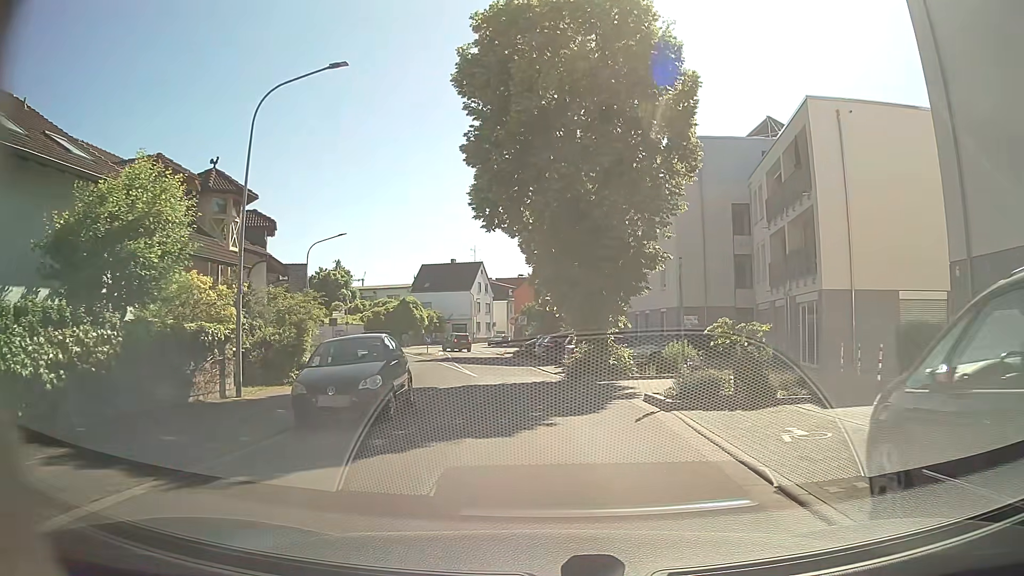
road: residential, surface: asphalt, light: Day
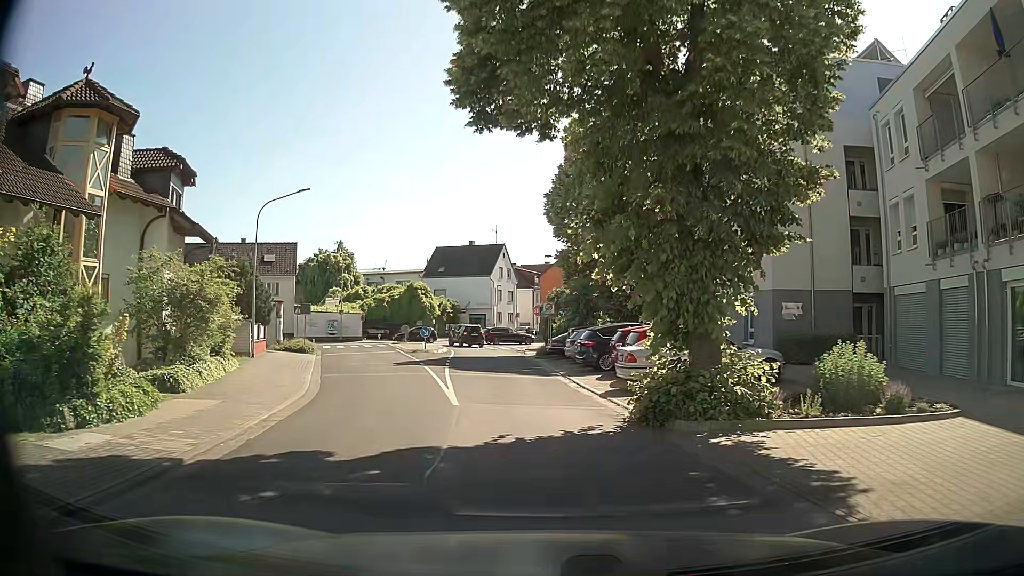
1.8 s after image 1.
(-0.4, +11.7) m; -4°
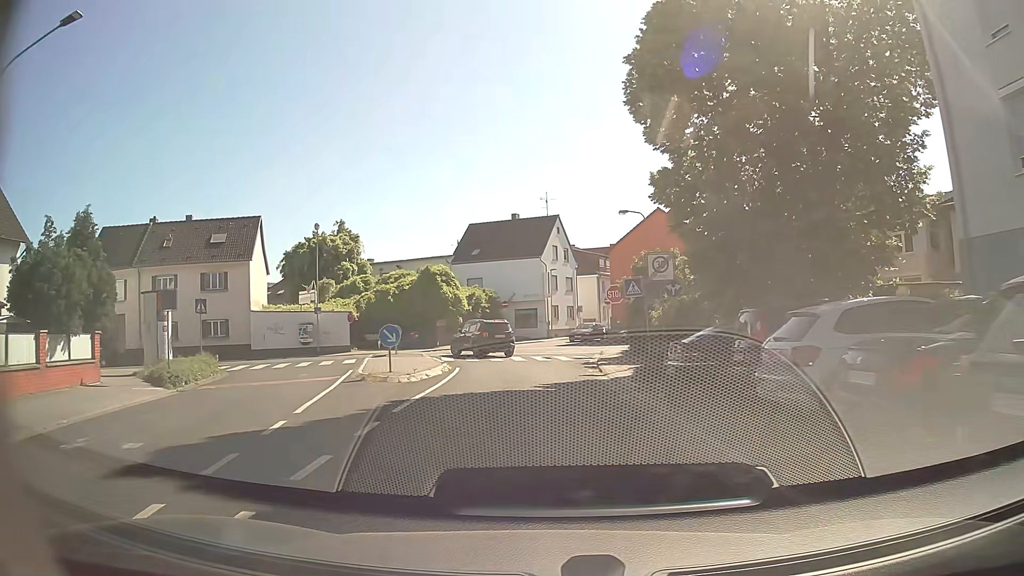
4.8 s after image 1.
(-1.0, +20.9) m; -5°
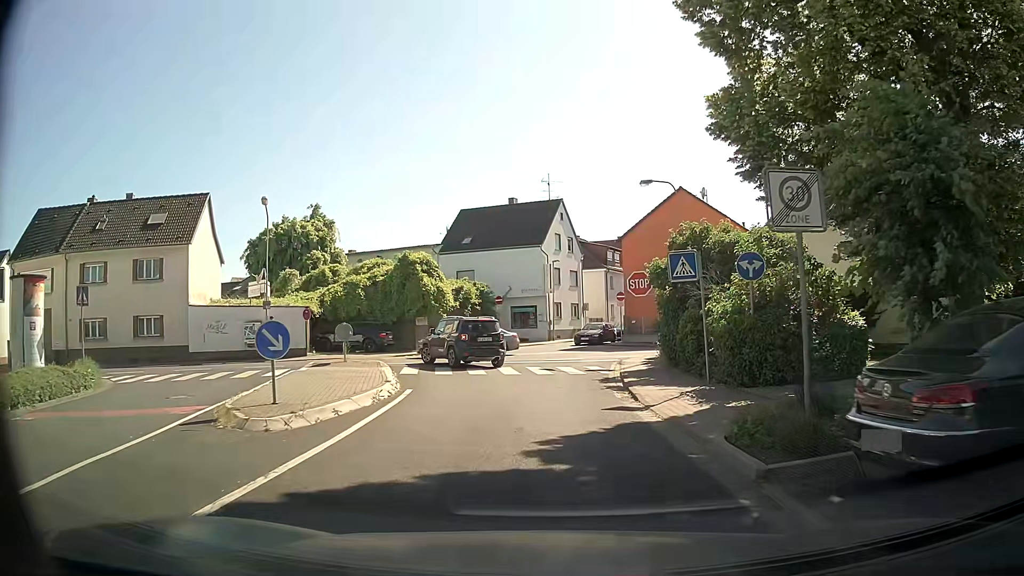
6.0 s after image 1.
(0.0, +8.1) m; 0°
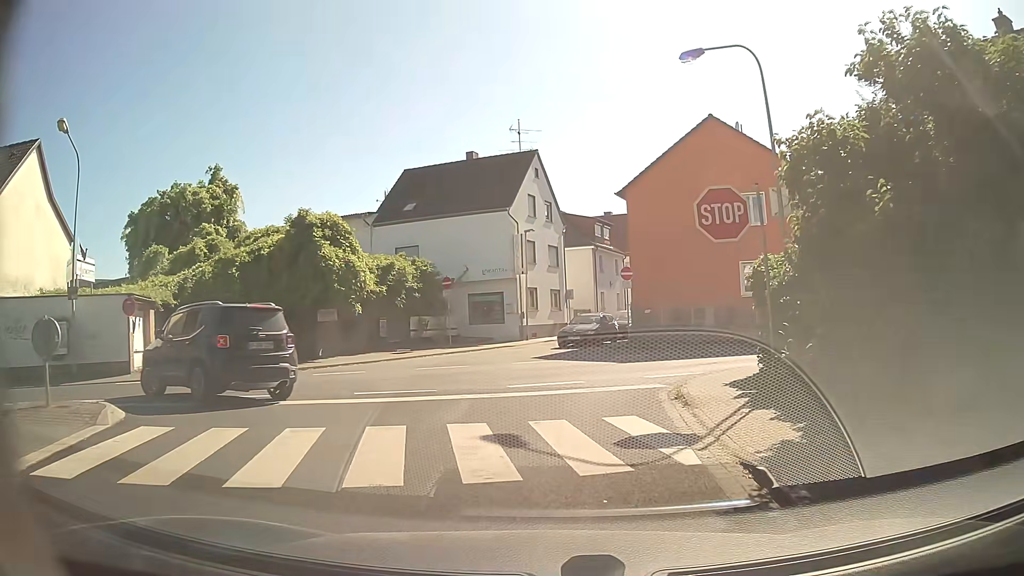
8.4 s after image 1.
(+0.1, +14.2) m; +2°
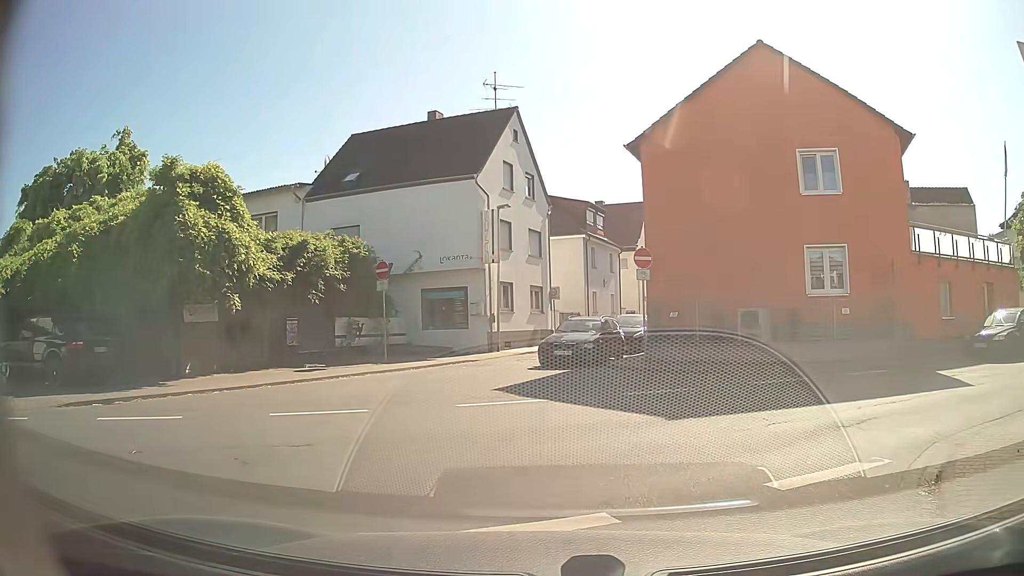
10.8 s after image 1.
(+0.1, +9.0) m; +1°
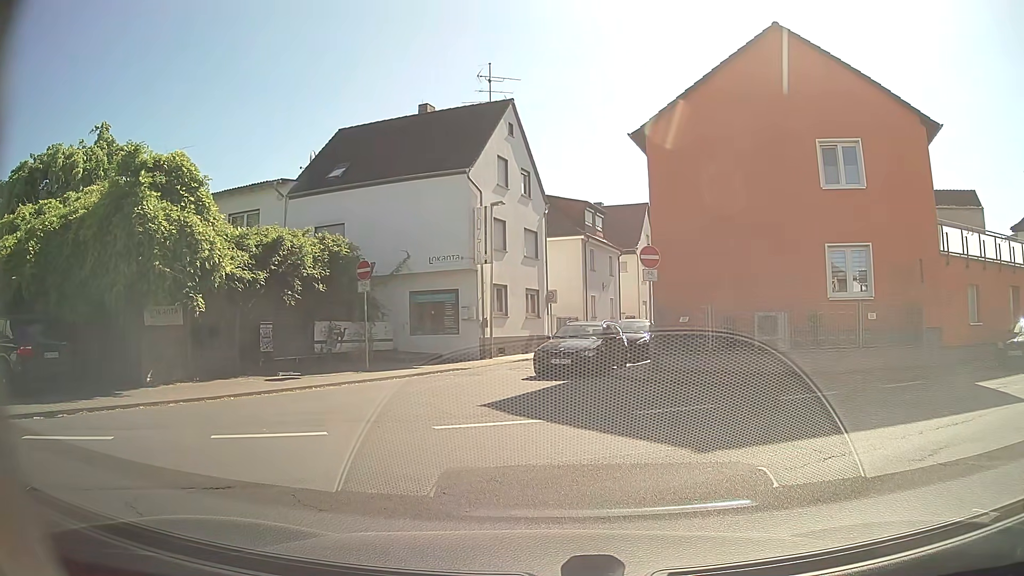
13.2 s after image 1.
(+0.1, +1.7) m; +2°
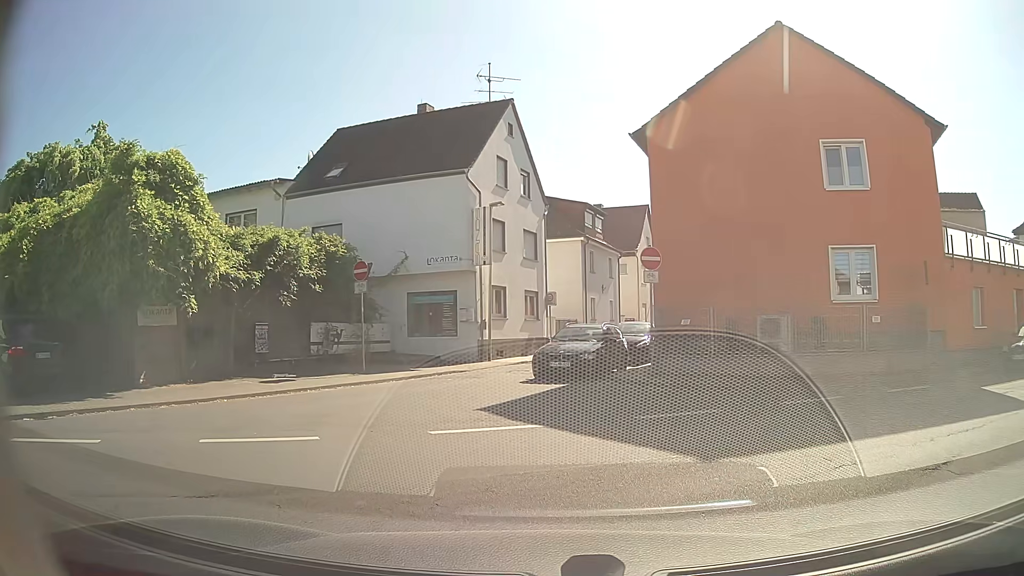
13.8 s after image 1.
(0.0, +0.3) m; 0°
(+4, +8) (+13, +12) (+22, +17) (+31, +22) (+40, +27) (+48, +32) (+57, +37) (+65, +43) (+74, +48) (+82, +53) m
